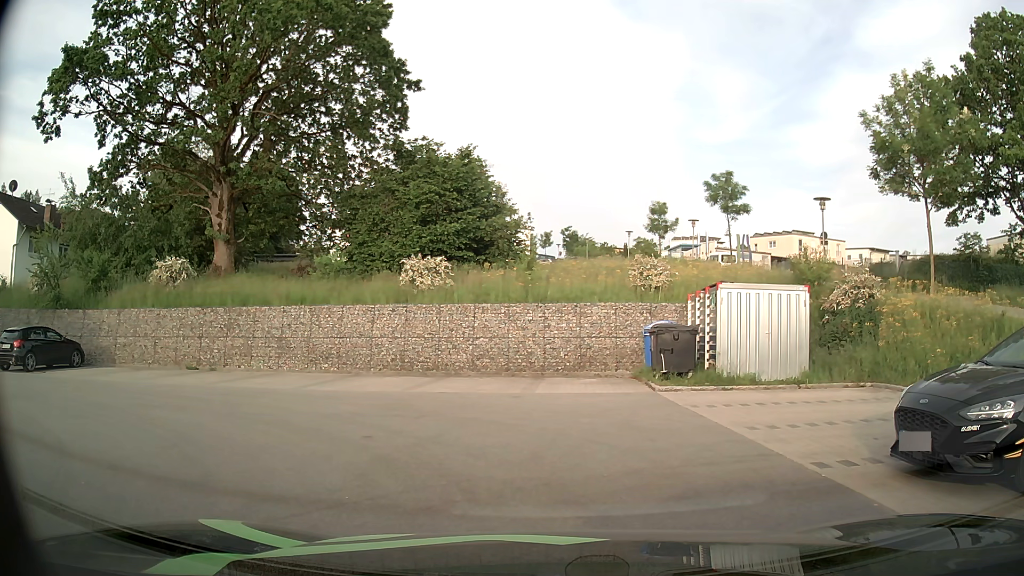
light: Day
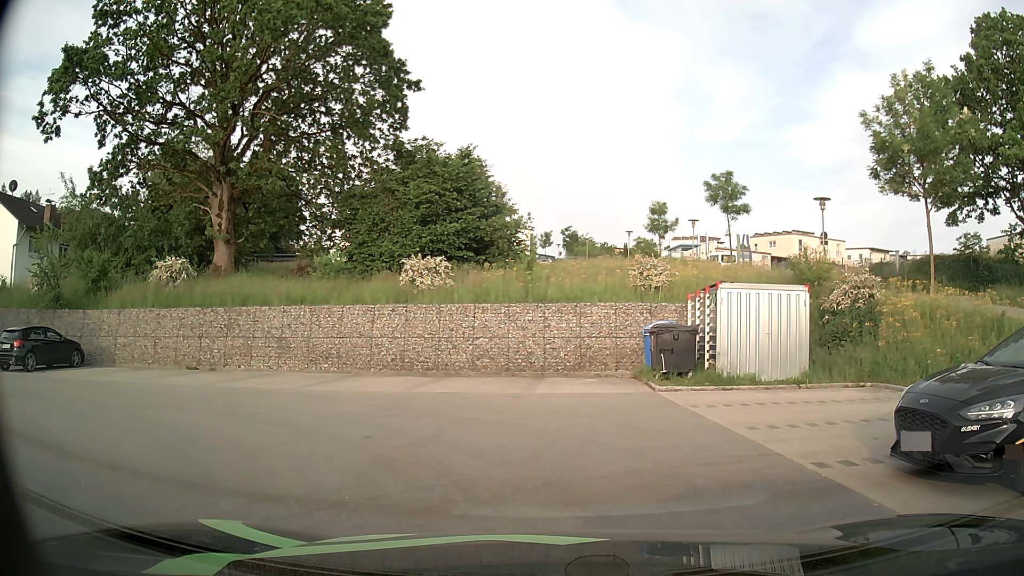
(0.0, 0.0) m; 0°
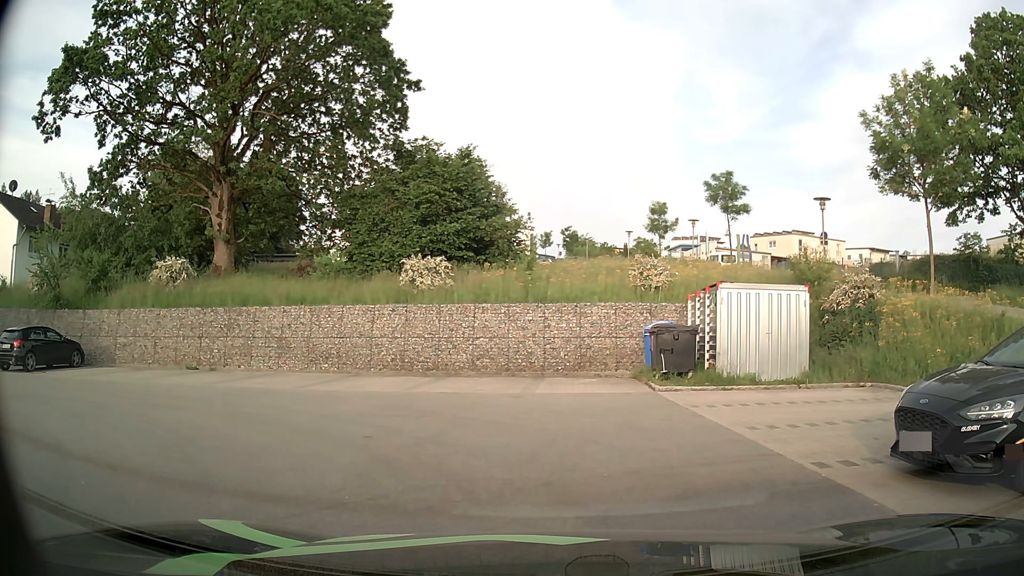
(0.0, 0.0) m; 0°
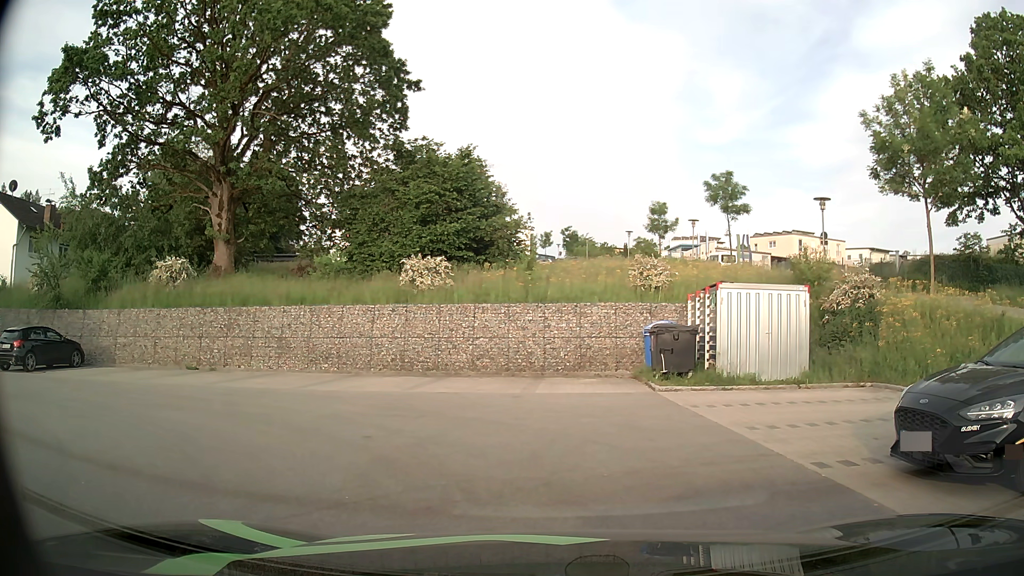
(0.0, 0.0) m; 0°
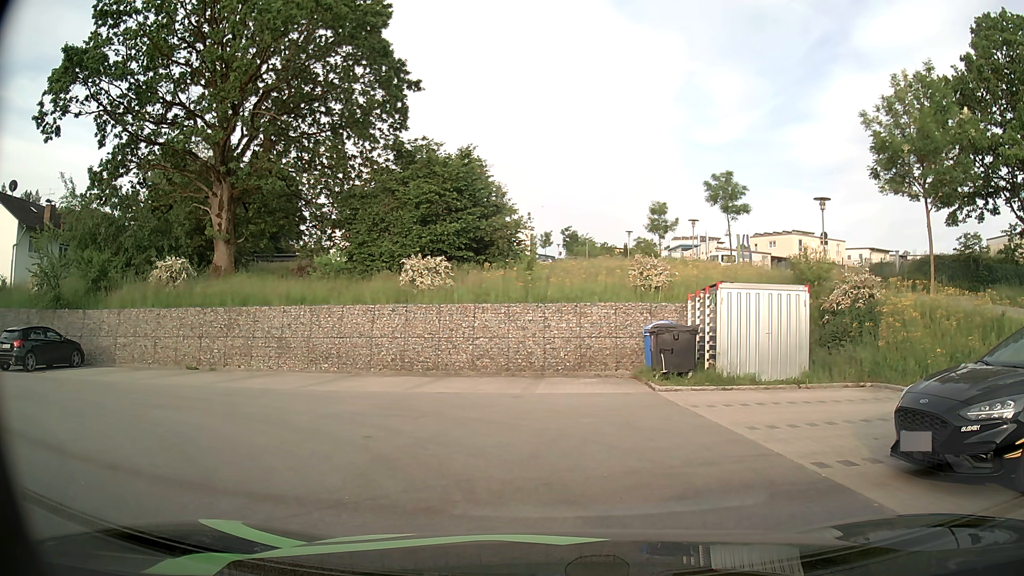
(0.0, 0.0) m; 0°
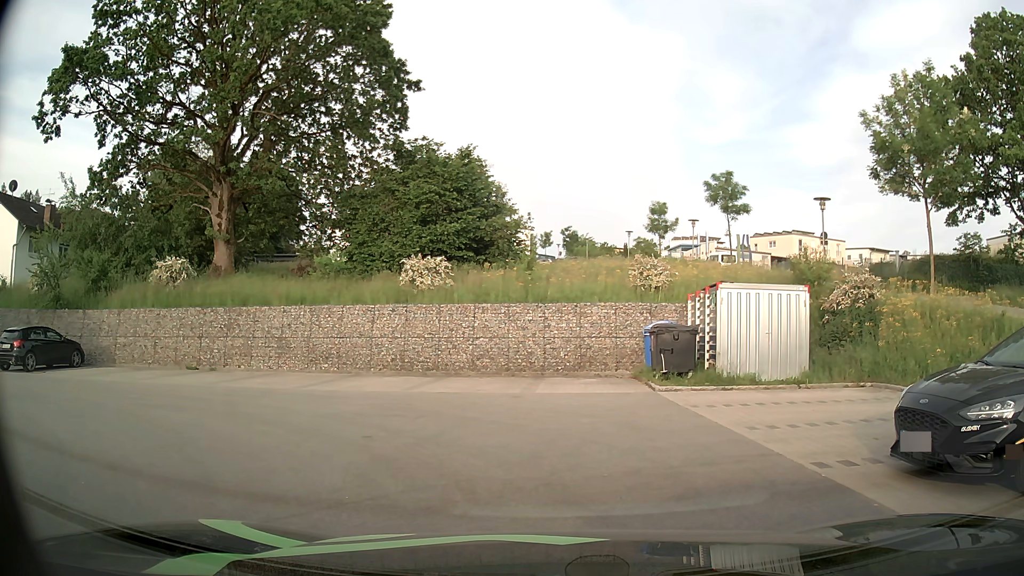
(0.0, 0.0) m; 0°
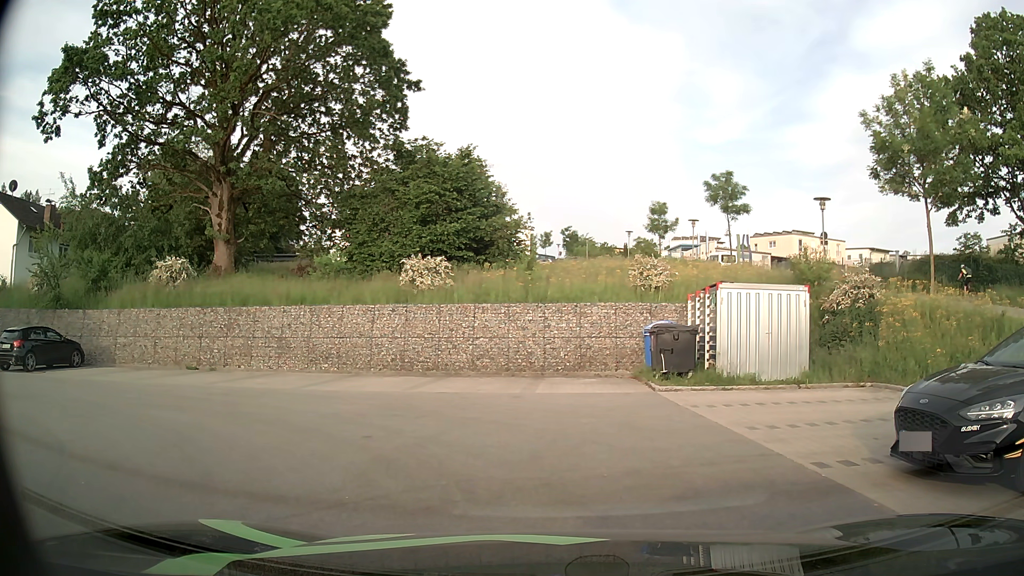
(0.0, 0.0) m; 0°
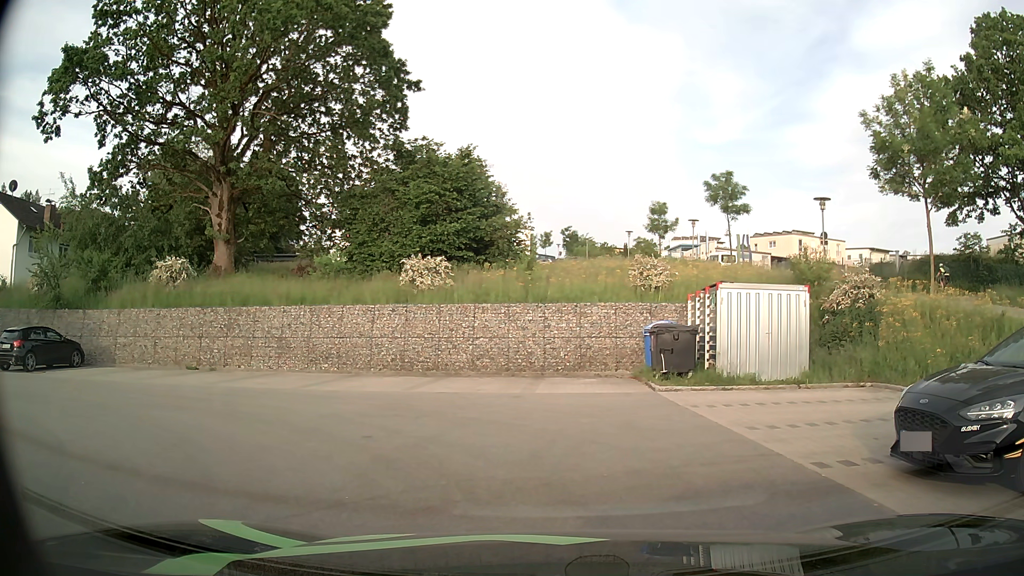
(0.0, 0.0) m; 0°
